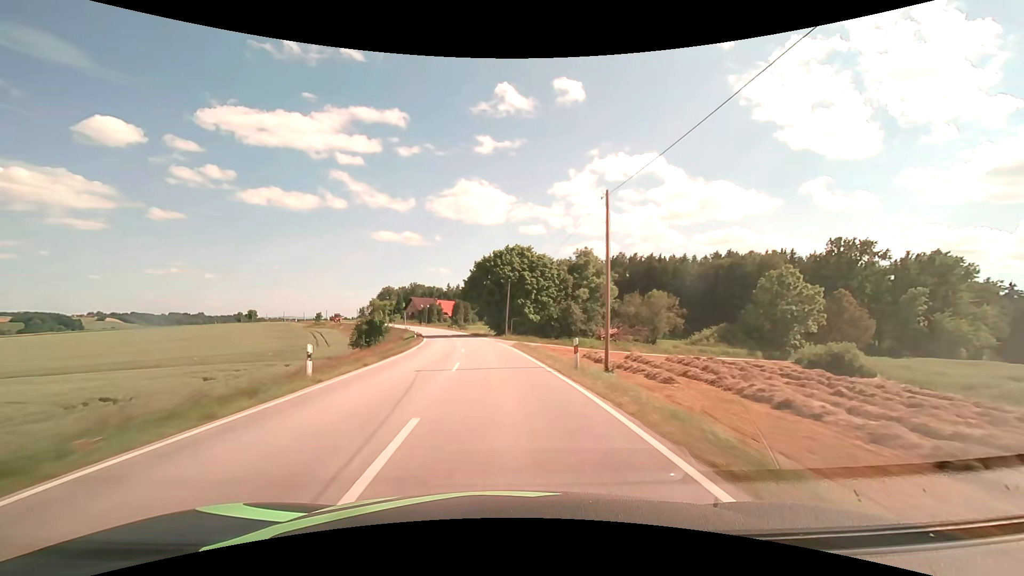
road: secondary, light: Day
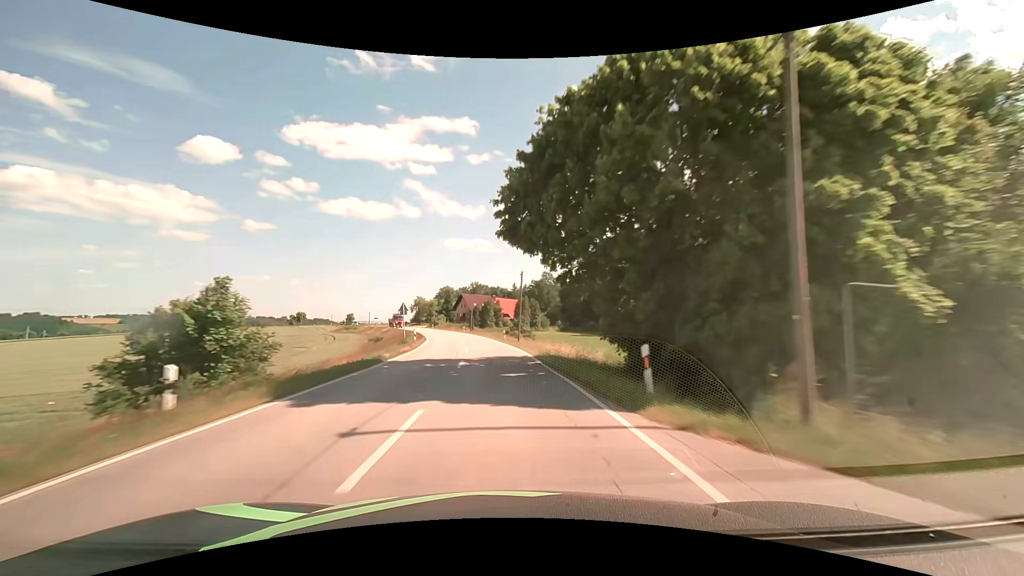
(-3.3, +47.1) m; -8°
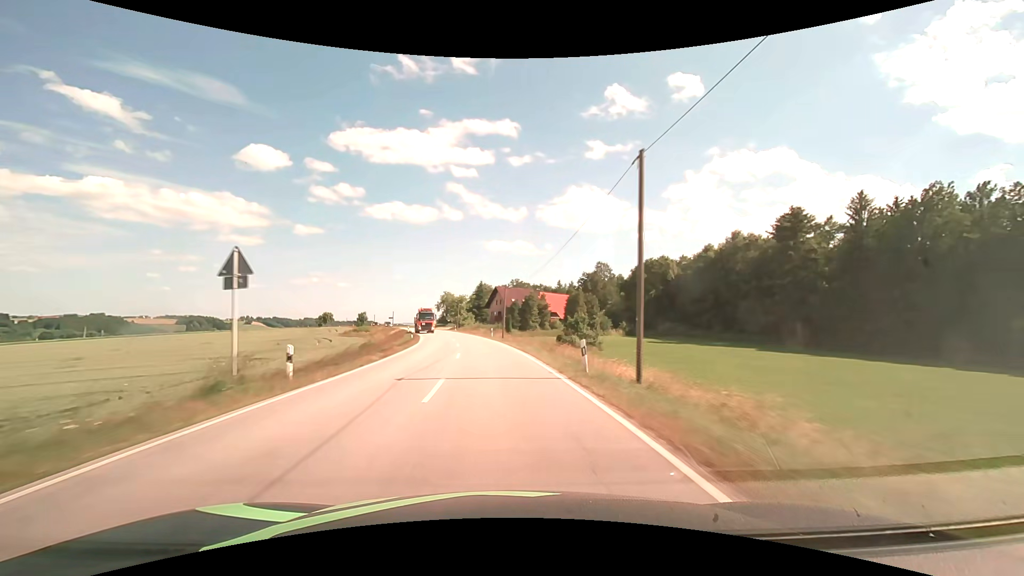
(-1.2, +31.4) m; -5°
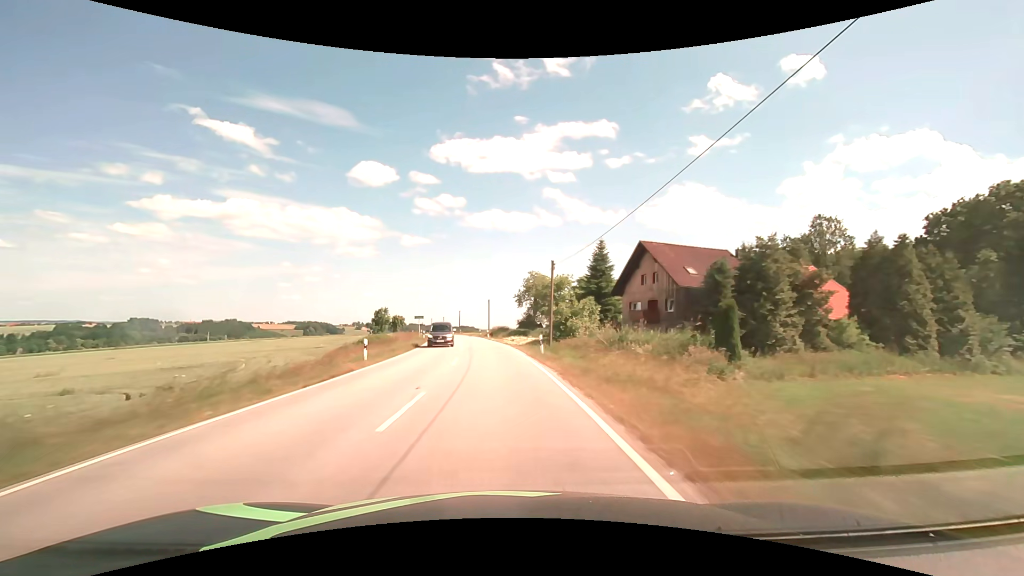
(-5.8, +62.4) m; -11°
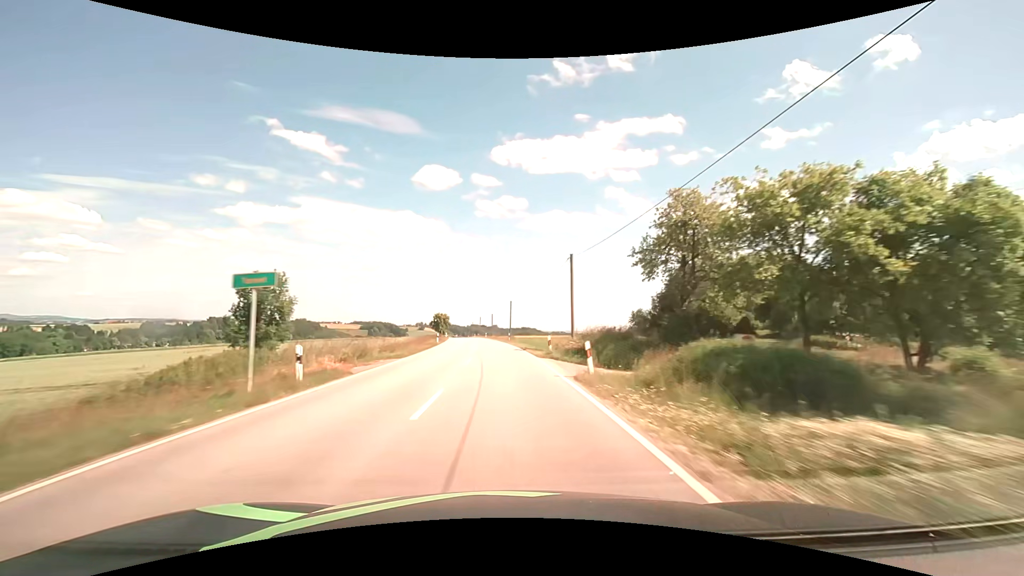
(-3.1, +47.0) m; -7°
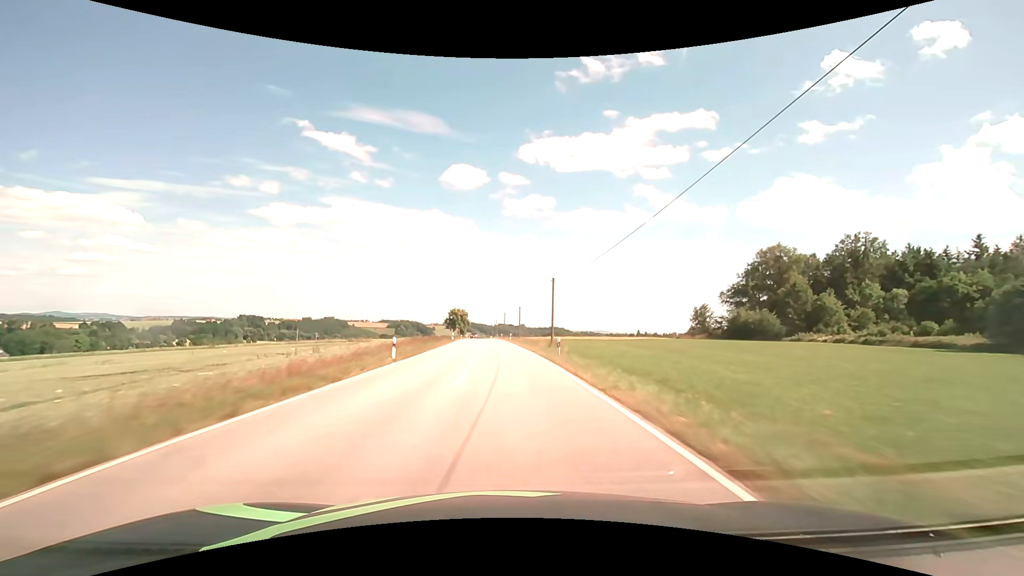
(-1.0, +31.6) m; -3°
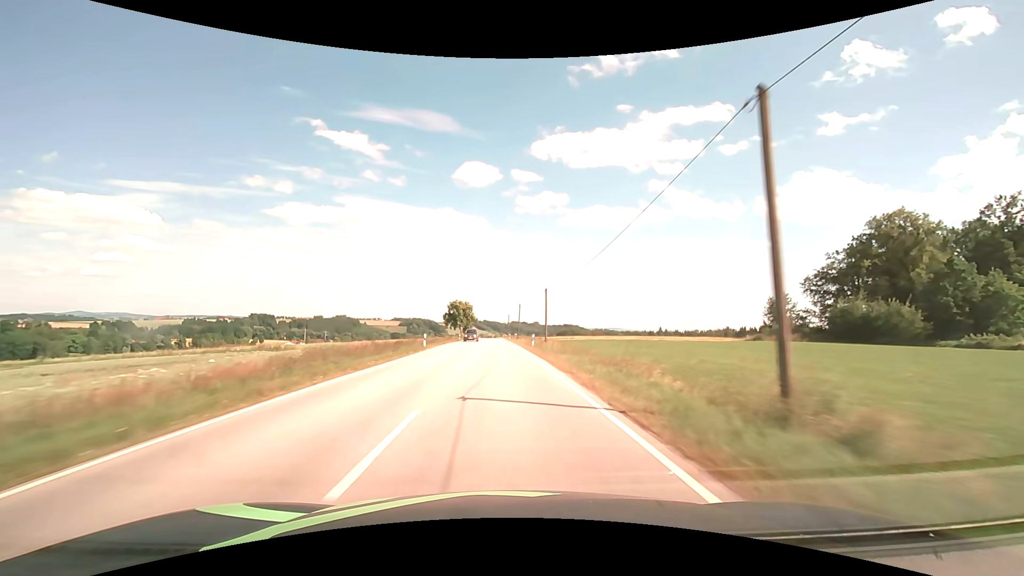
(-0.4, +31.7) m; -2°
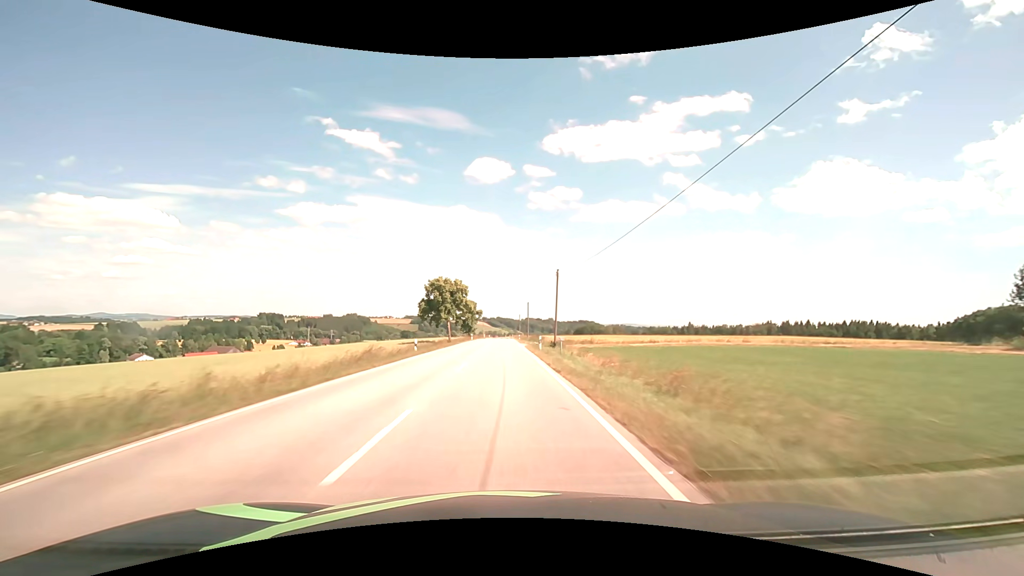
(-0.8, +47.7) m; -2°
(0, +10) (0, +20) (0, +30) (0, +40) (0, +50) (0, +60) (0, +70) (0, +80) (-1, +90) (-1, +100) m
